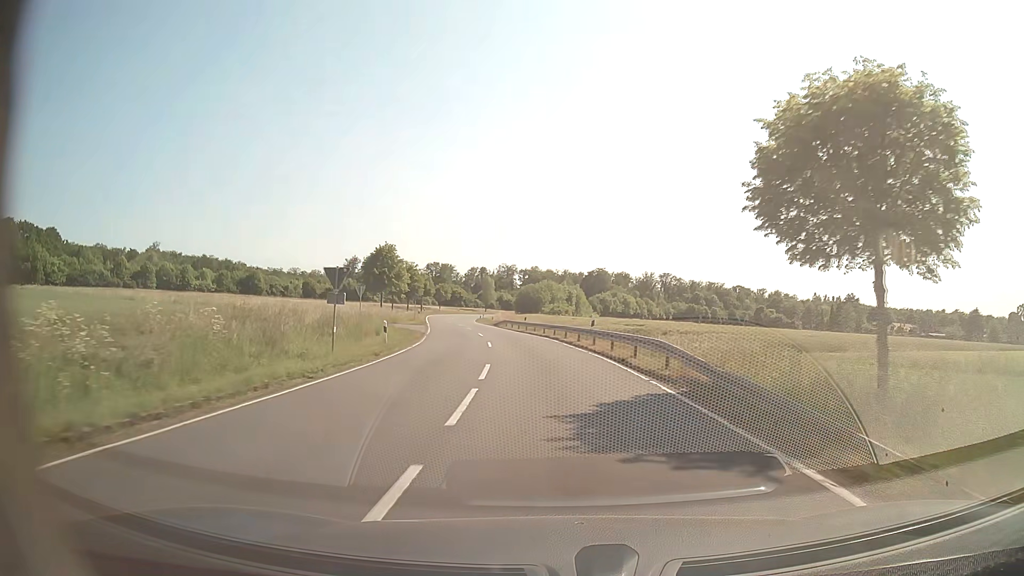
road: secondary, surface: asphalt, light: Day
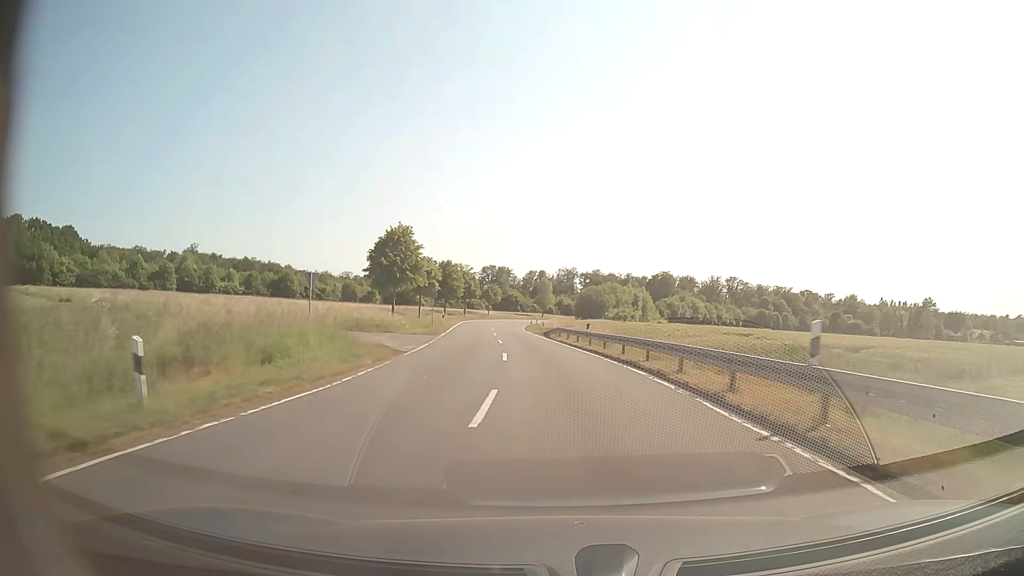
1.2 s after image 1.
(-0.9, +20.1) m; -5°
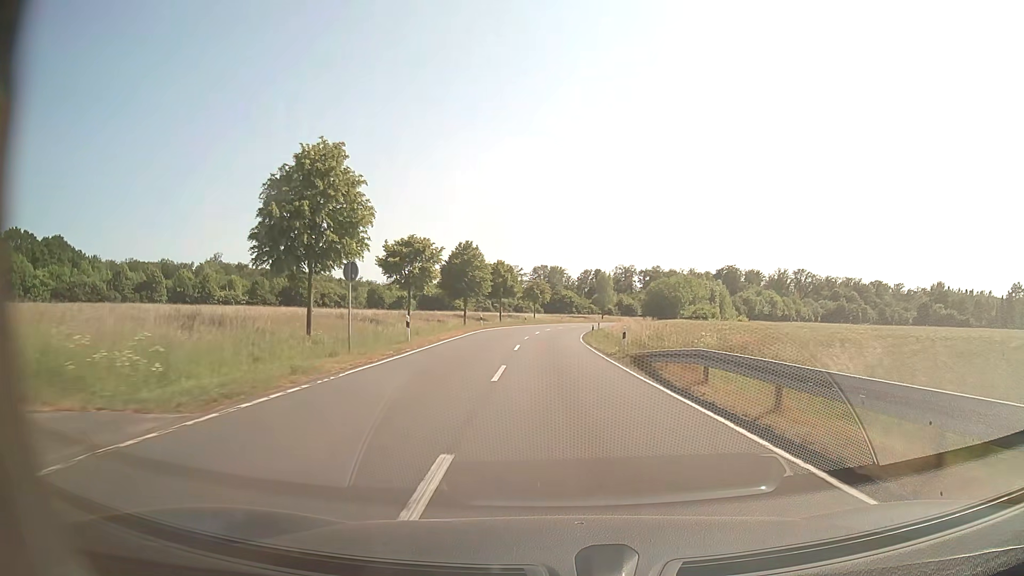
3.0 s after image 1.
(-1.6, +31.0) m; -5°
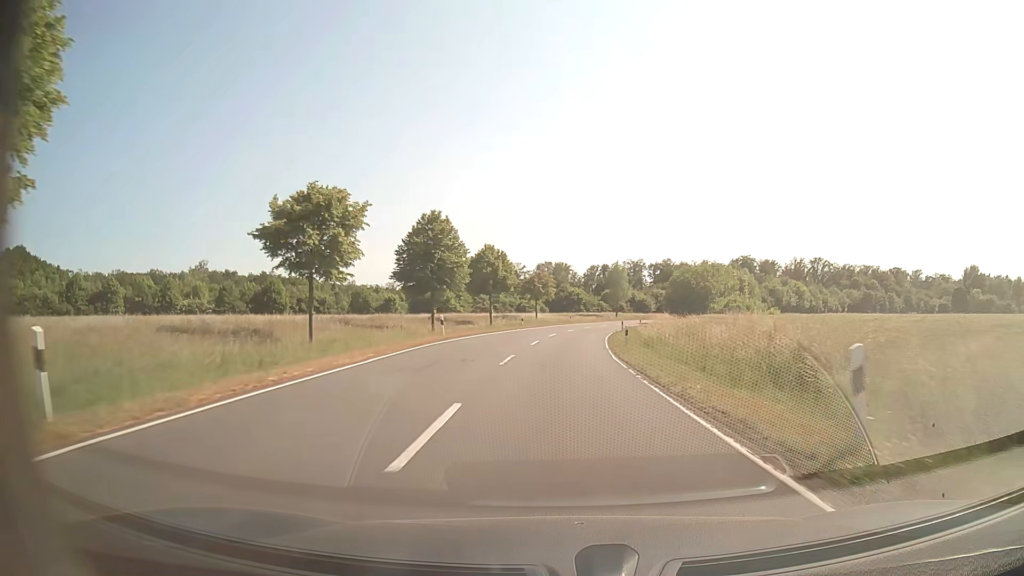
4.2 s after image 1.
(-0.2, +20.4) m; -1°
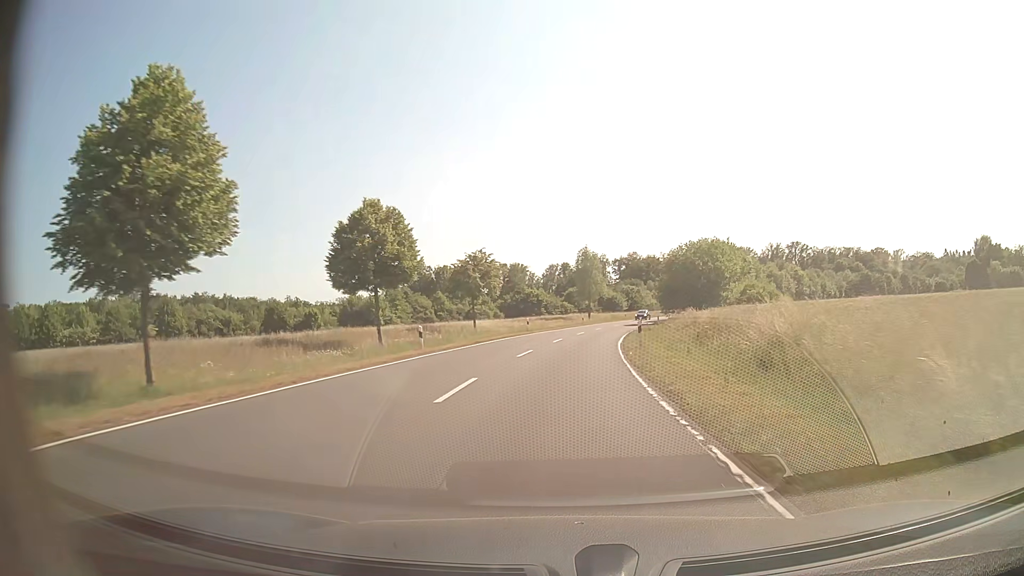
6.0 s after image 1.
(+0.7, +31.2) m; +3°
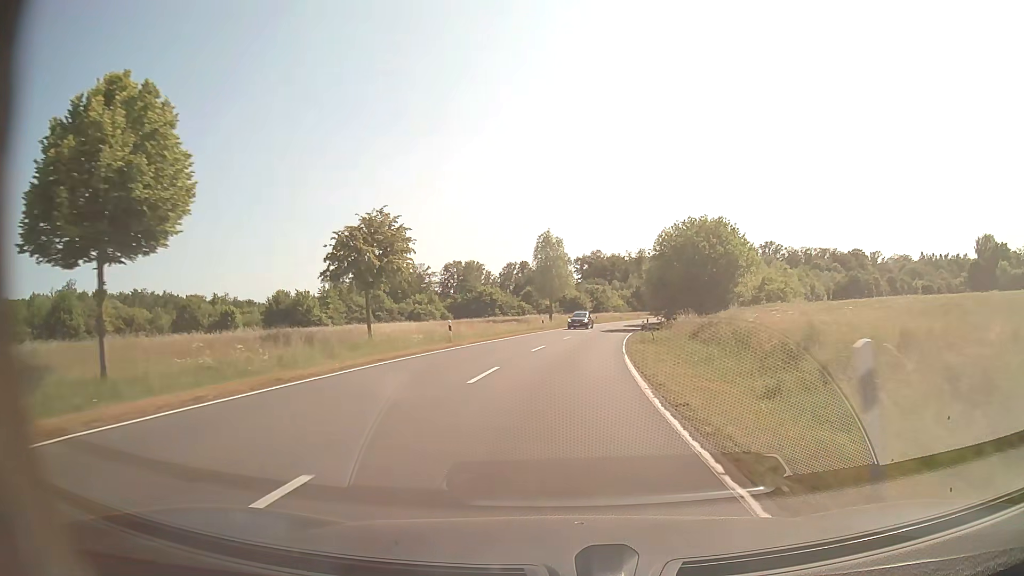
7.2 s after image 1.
(+0.6, +21.4) m; +3°
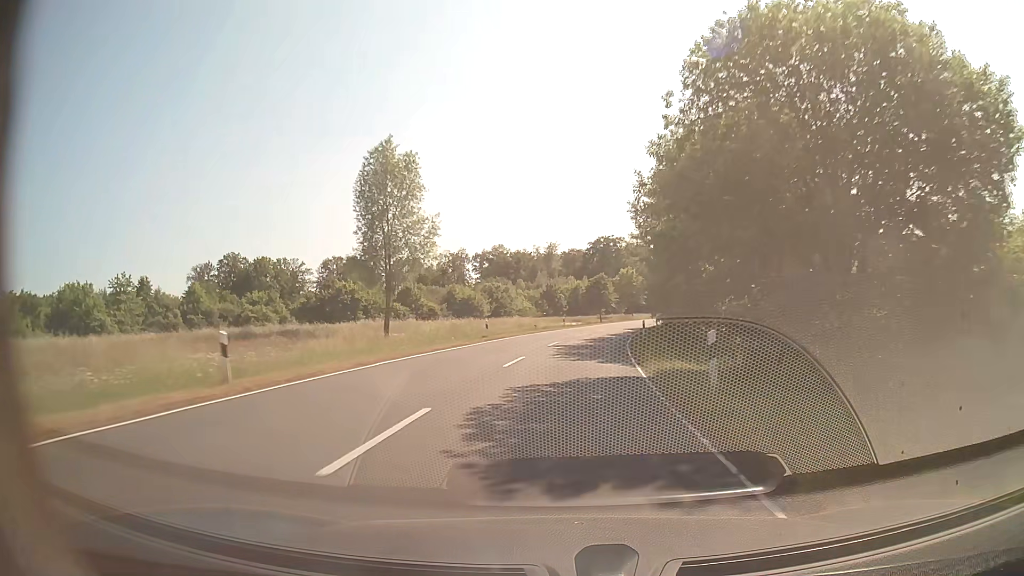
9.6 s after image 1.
(+3.0, +44.0) m; +8°
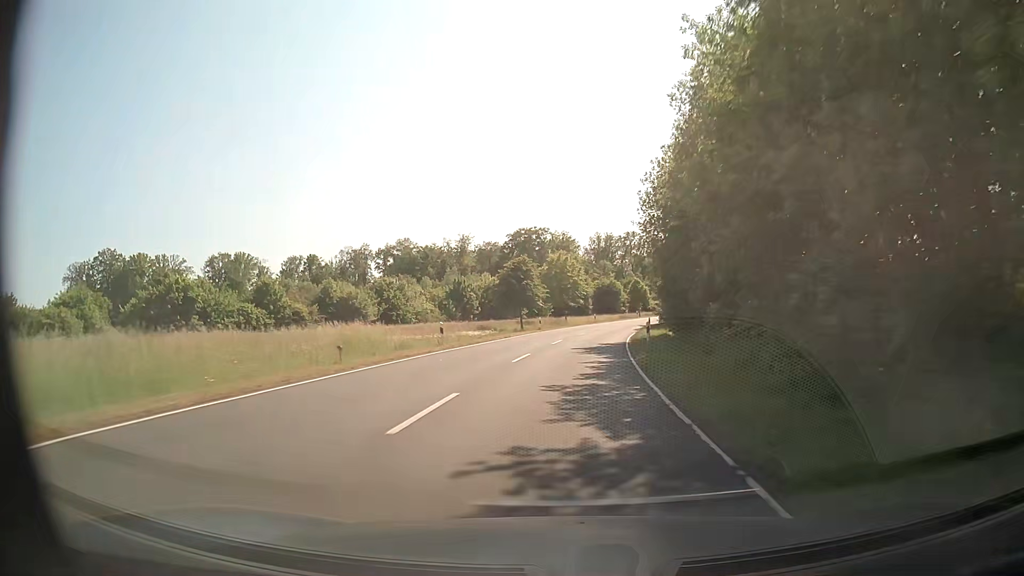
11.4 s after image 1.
(+1.9, +34.2) m; +7°
(0, +10) (+1, +20) (+2, +30) (+3, +40) (+4, +50) (+6, +60) (+8, +69) (+11, +79) (+13, +89) (+17, +98) m
